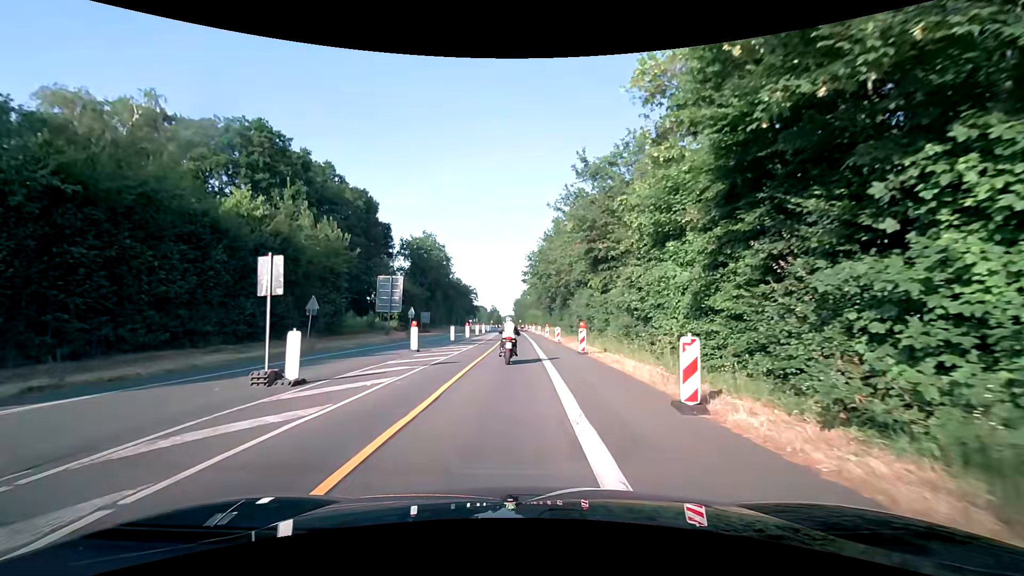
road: secondary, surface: asphalt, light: Day
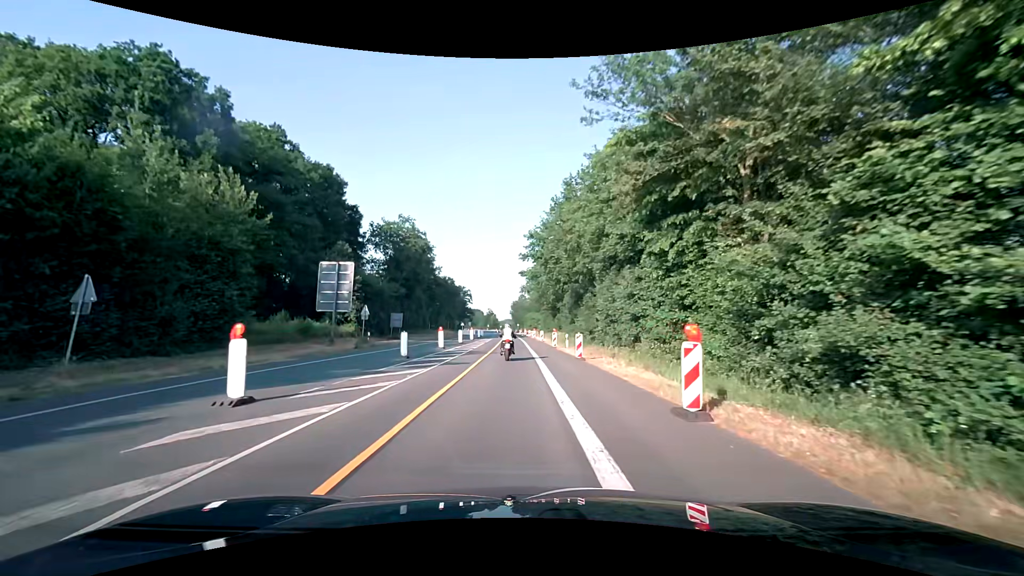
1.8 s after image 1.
(-0.2, +15.3) m; 0°
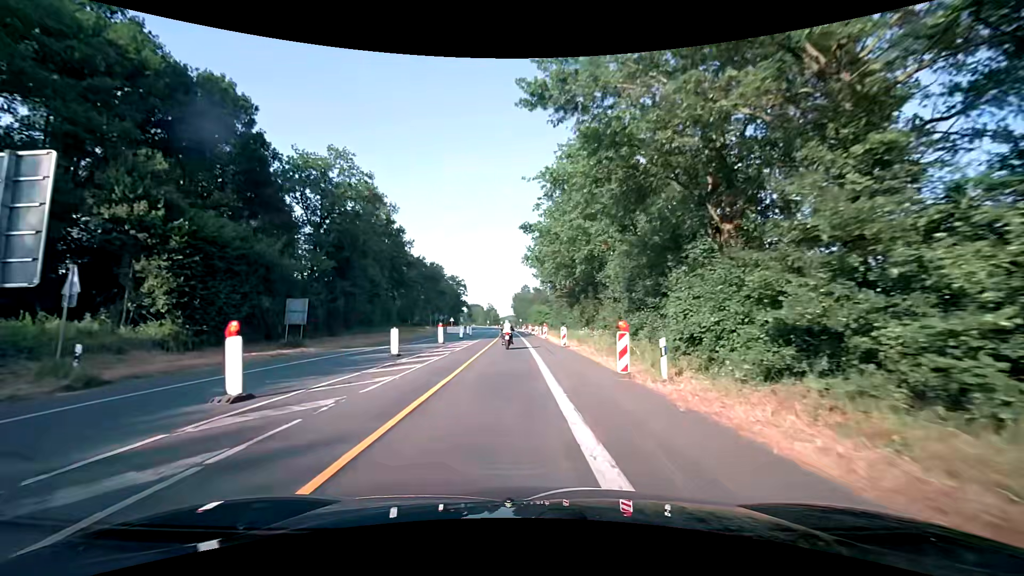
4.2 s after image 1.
(-0.4, +25.5) m; -1°
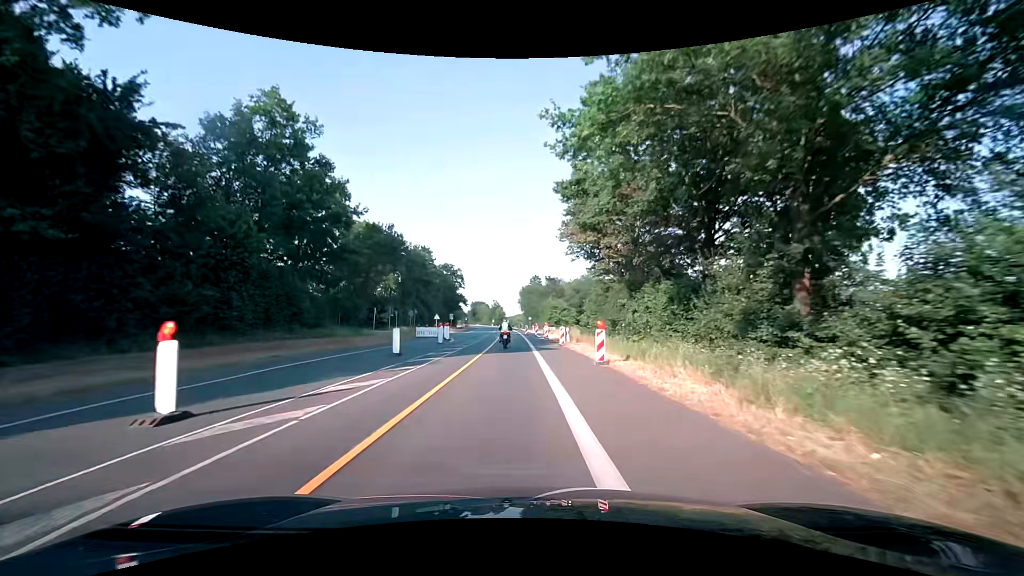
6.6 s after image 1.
(-0.4, +28.5) m; -1°
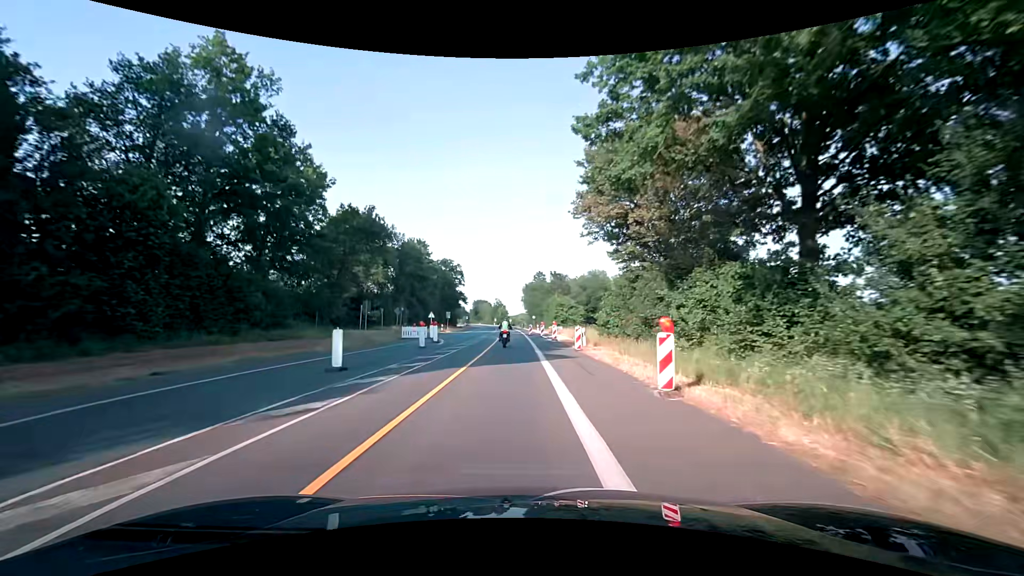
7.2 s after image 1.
(-0.1, +7.3) m; -1°
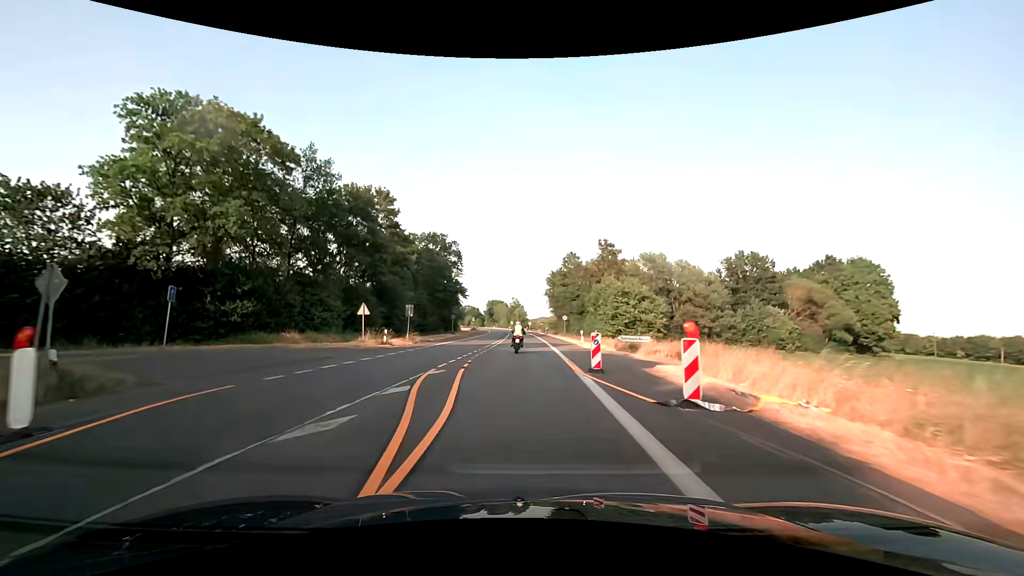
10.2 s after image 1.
(-0.7, +37.6) m; -2°
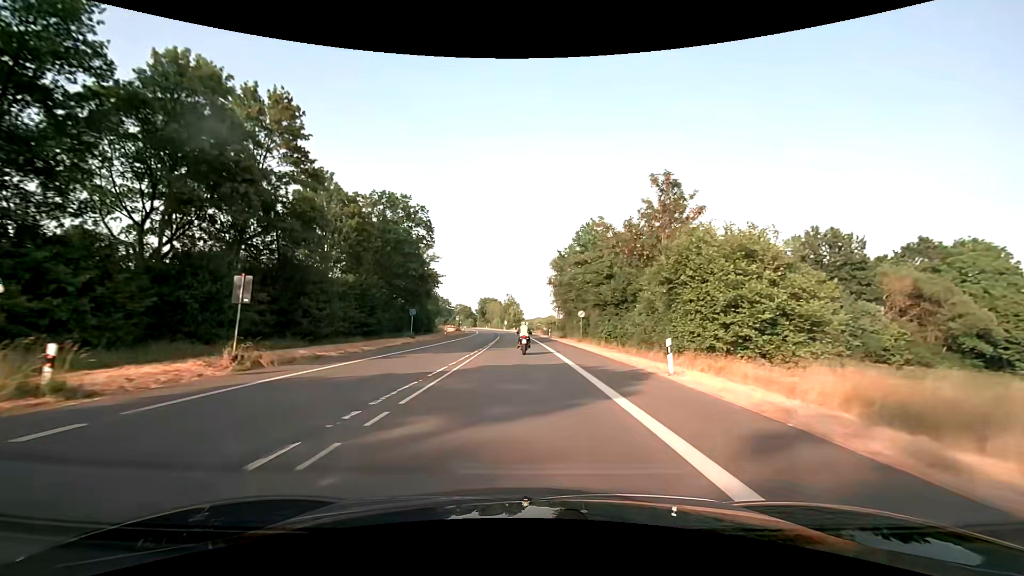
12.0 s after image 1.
(+0.1, +24.2) m; +1°
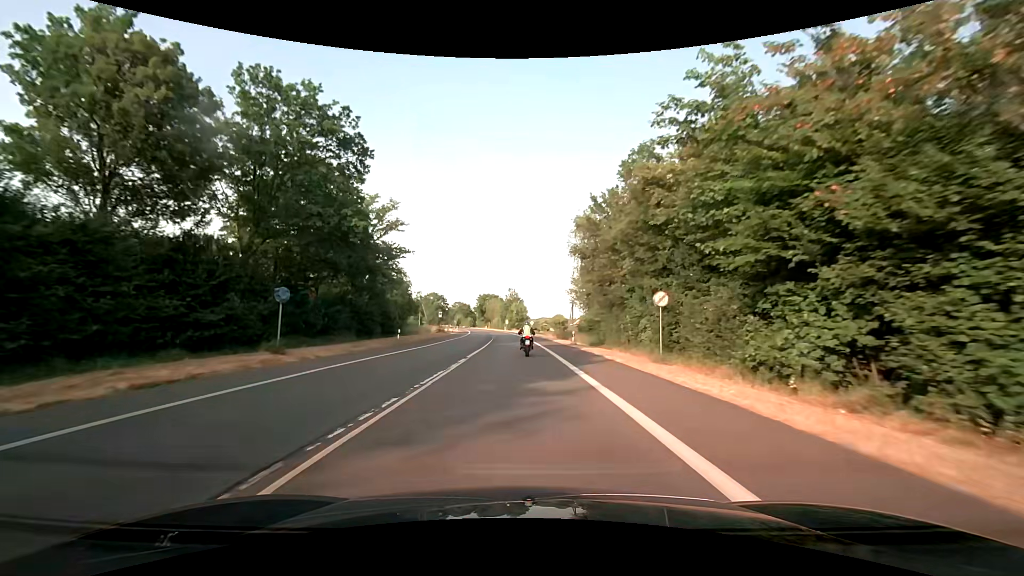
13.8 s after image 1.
(-0.1, +26.4) m; 0°
(0, +10) (0, +20) (0, +30) (-1, +40) (-1, +50) (-1, +60) (-2, +70) (-3, +80) (-3, +90) (-4, +100) m
